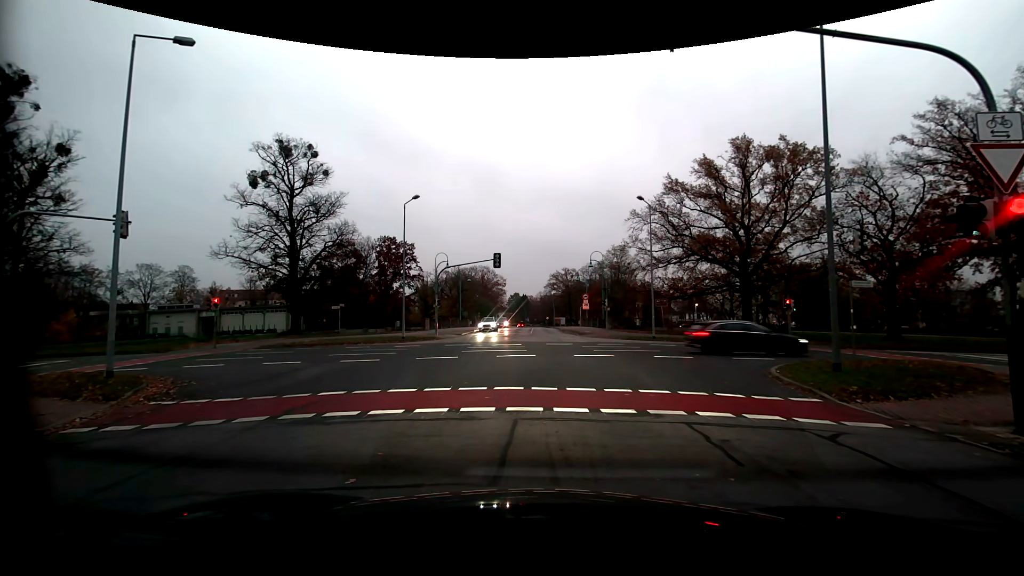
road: residential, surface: asphalt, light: Dusk
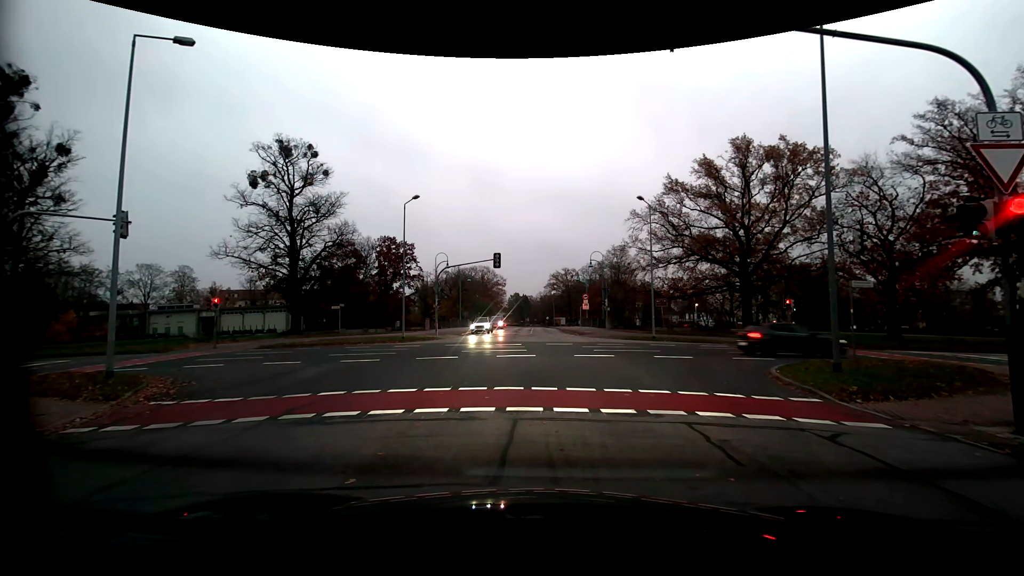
(0.0, 0.0) m; 0°
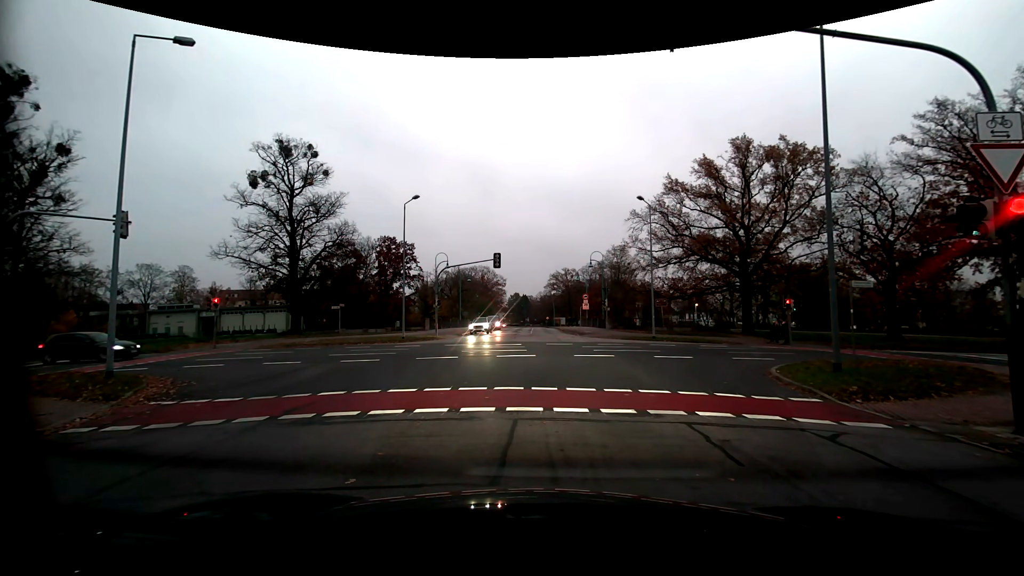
(0.0, 0.0) m; 0°
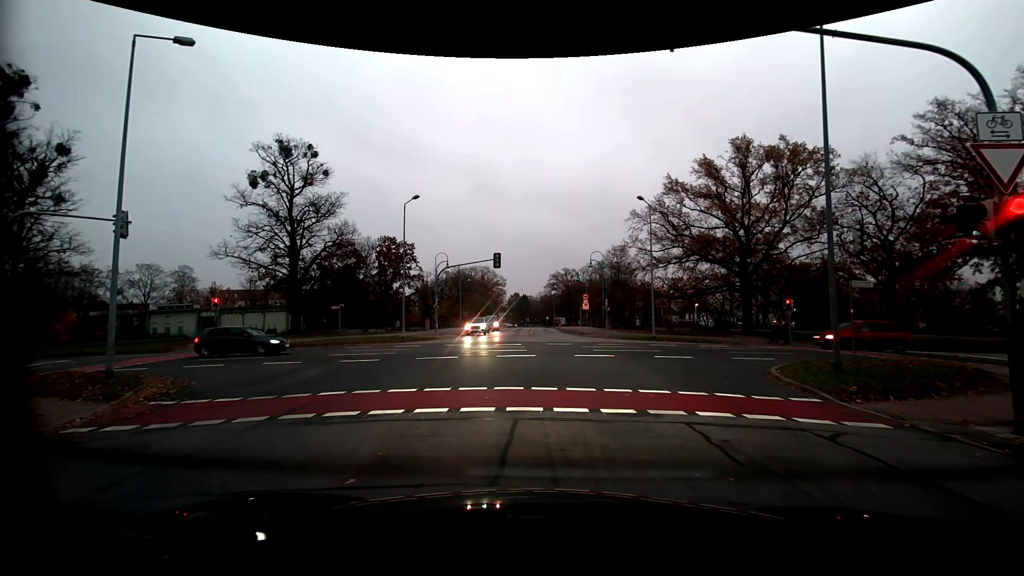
(0.0, 0.0) m; 0°
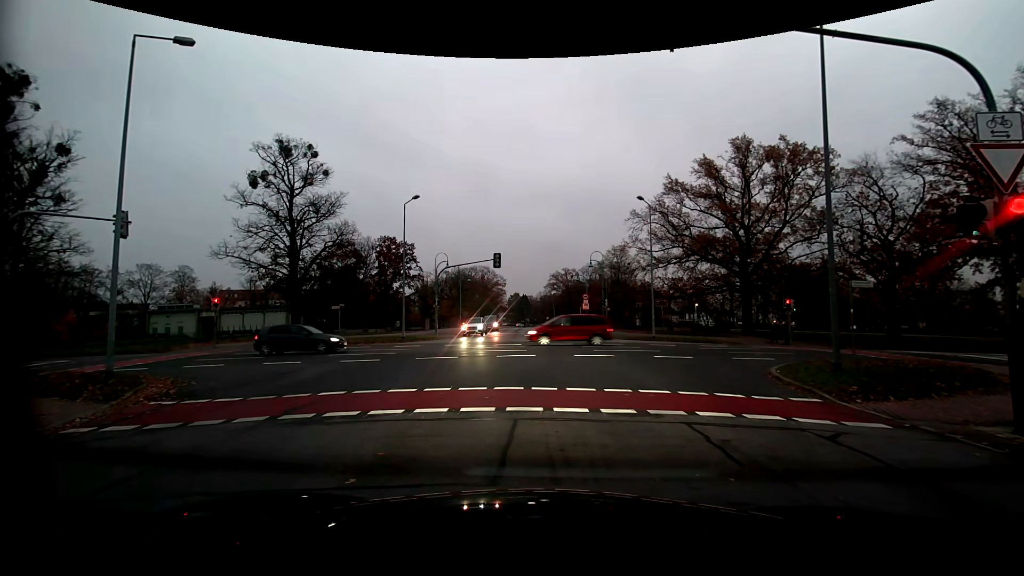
(0.0, 0.0) m; 0°
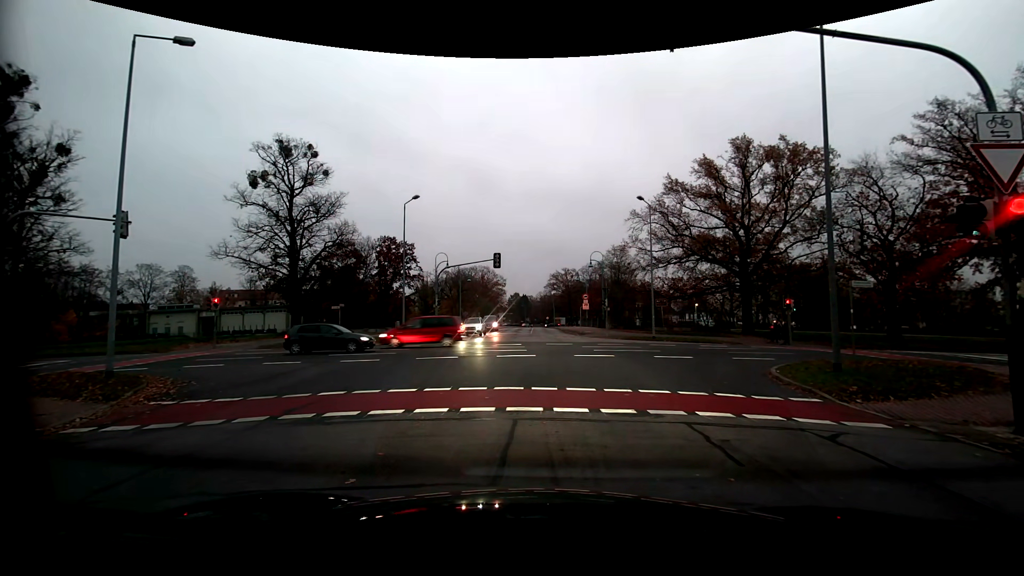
(0.0, 0.0) m; 0°
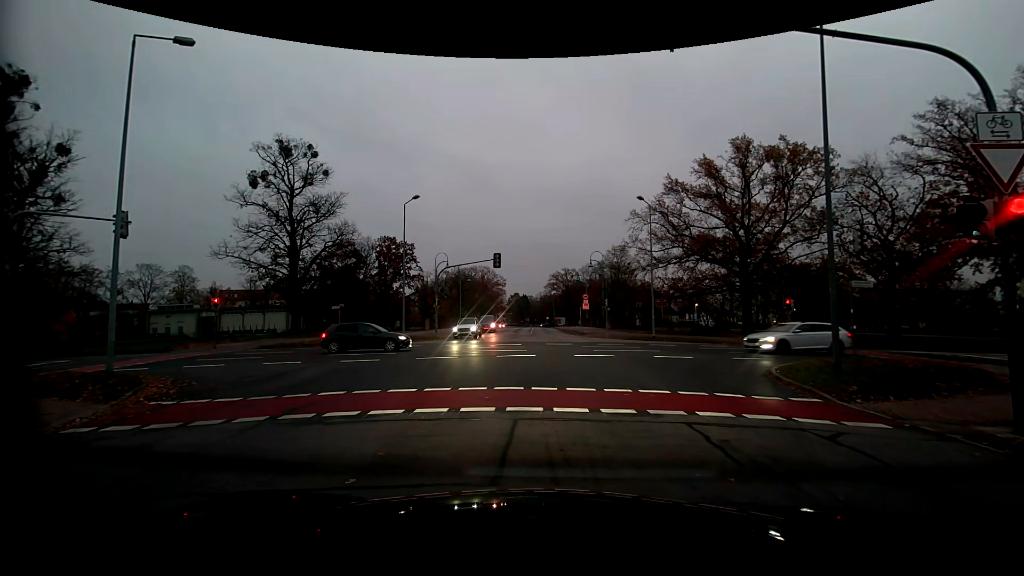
(0.0, 0.0) m; 0°
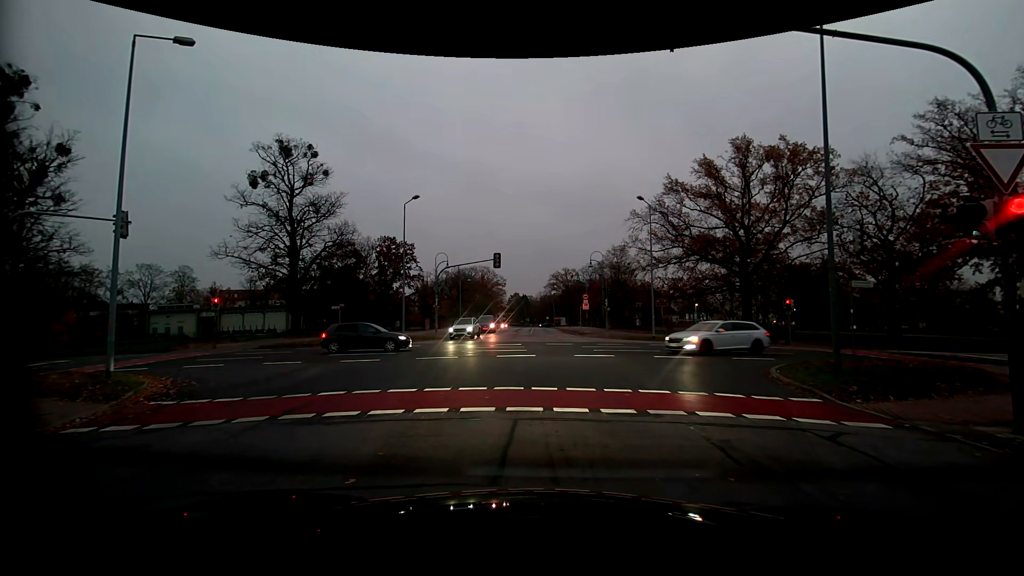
(0.0, 0.0) m; 0°
